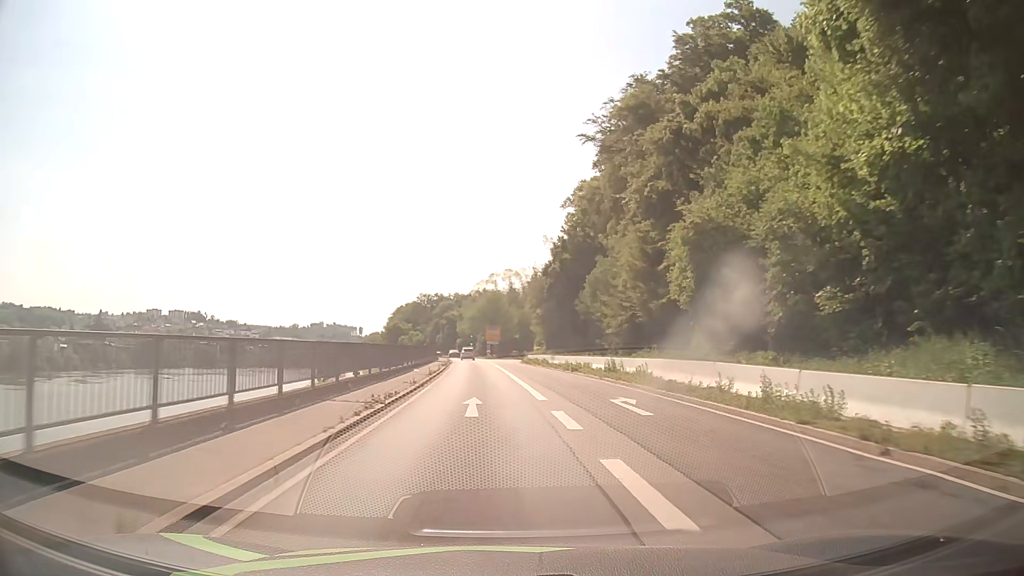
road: primary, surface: asphalt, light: Day
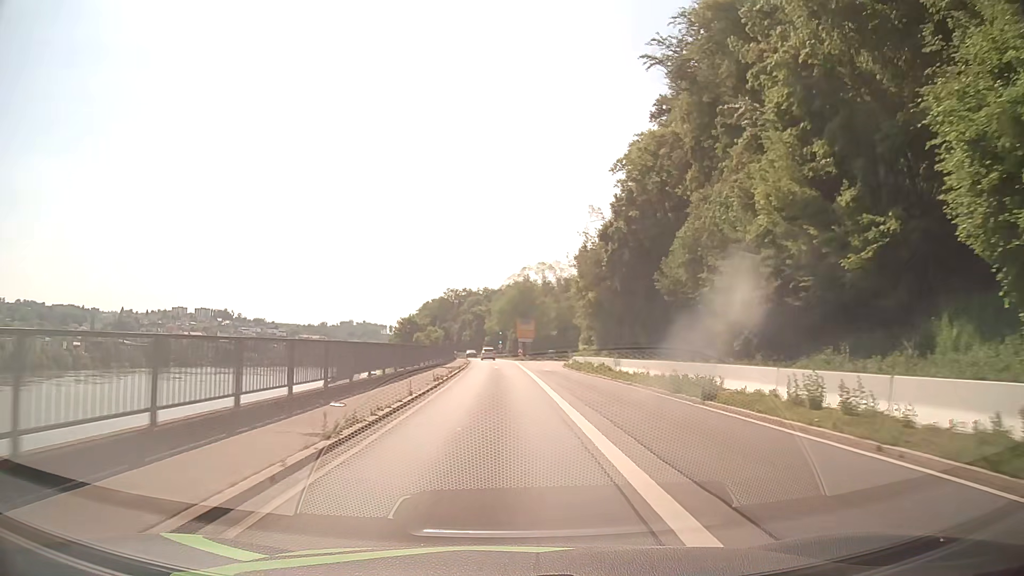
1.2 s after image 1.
(-0.4, +20.6) m; -3°
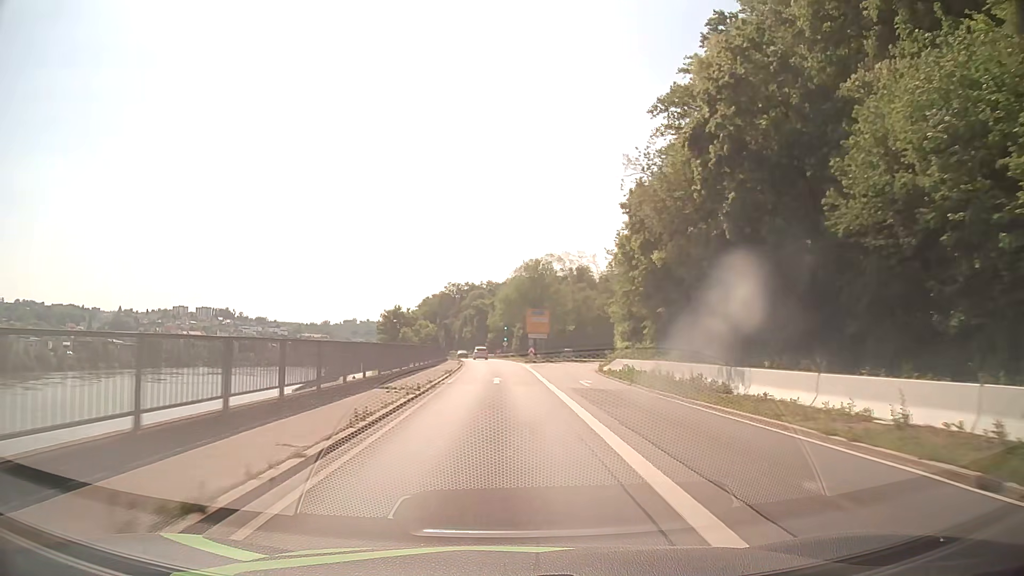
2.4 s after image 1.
(-0.1, +20.5) m; 0°
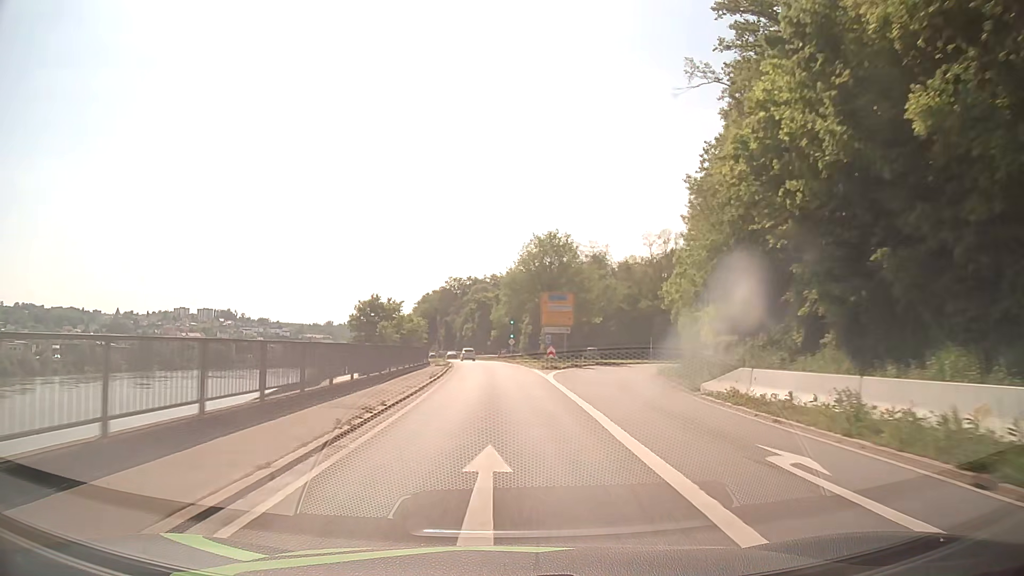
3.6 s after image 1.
(-0.1, +20.6) m; 0°
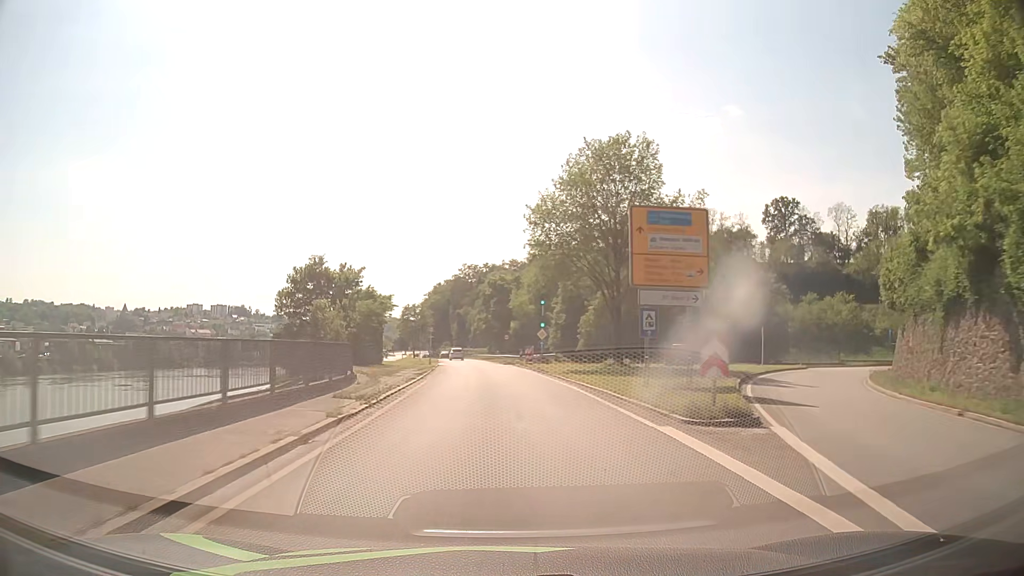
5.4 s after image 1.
(-0.5, +31.2) m; -2°
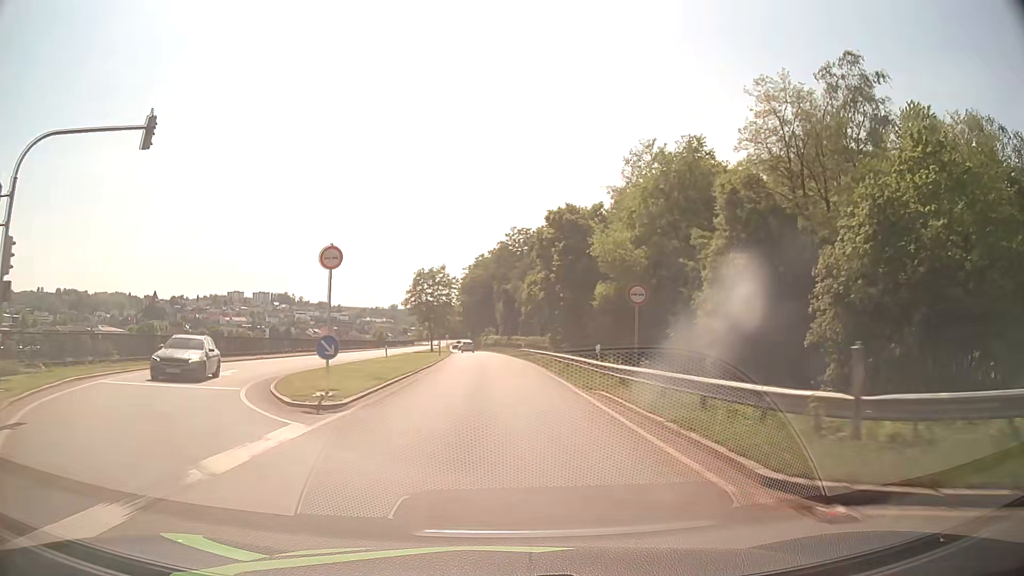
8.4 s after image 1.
(-1.9, +52.3) m; -4°
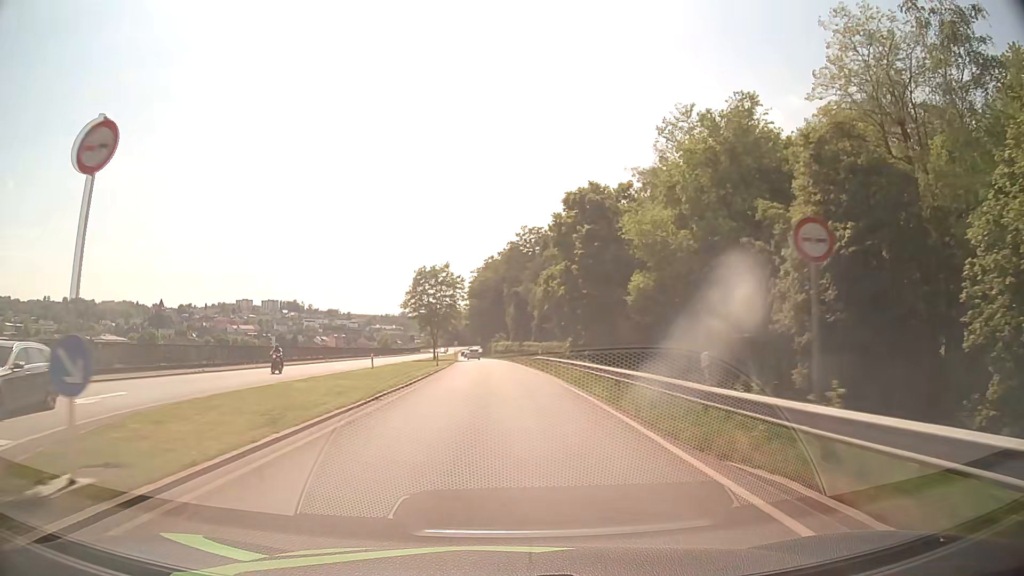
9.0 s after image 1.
(-0.1, +10.6) m; -1°
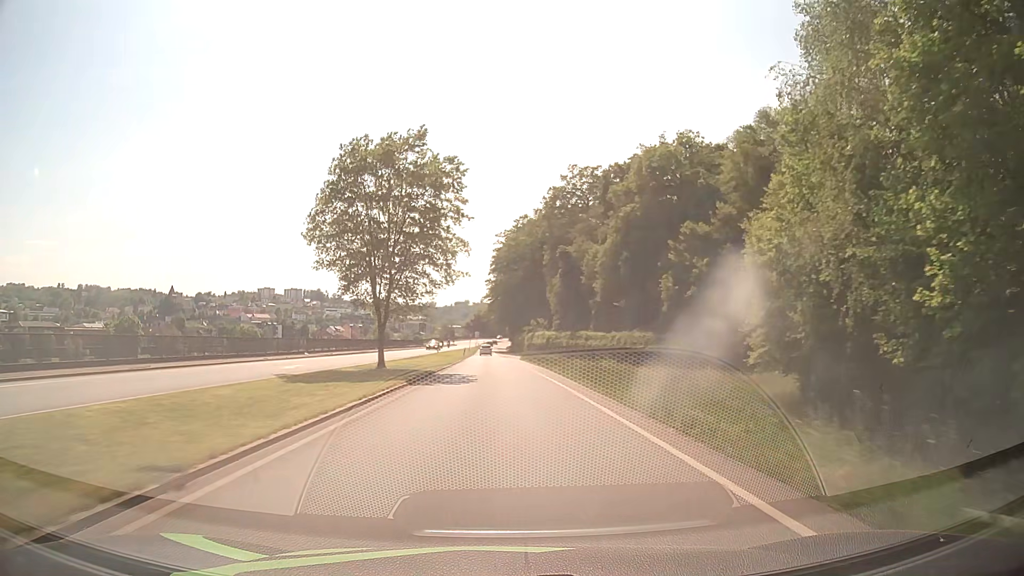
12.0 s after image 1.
(-1.5, +52.0) m; -3°
(0, +10) (0, +20) (0, +30) (-1, +40) (-1, +50) (-2, +60) (-2, +70) (-2, +80) (-3, +90) (-3, +100) m
